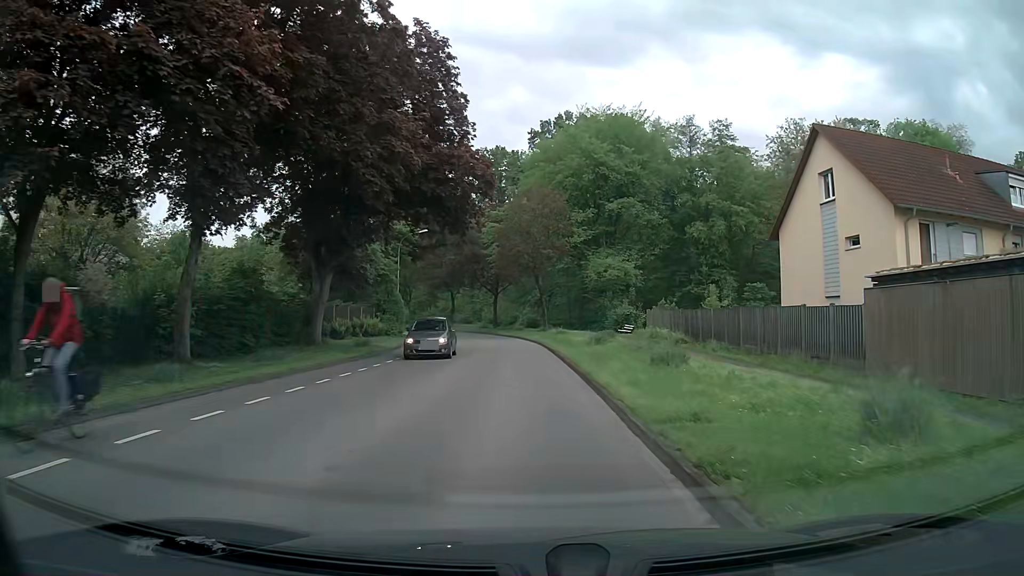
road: tertiary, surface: asphalt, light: Day
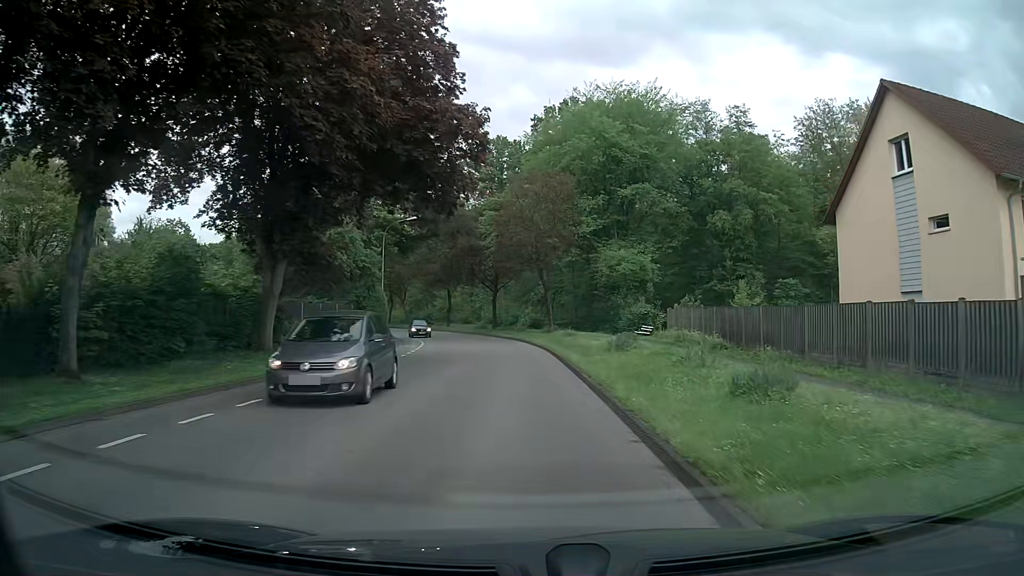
(0.0, +6.5) m; 0°
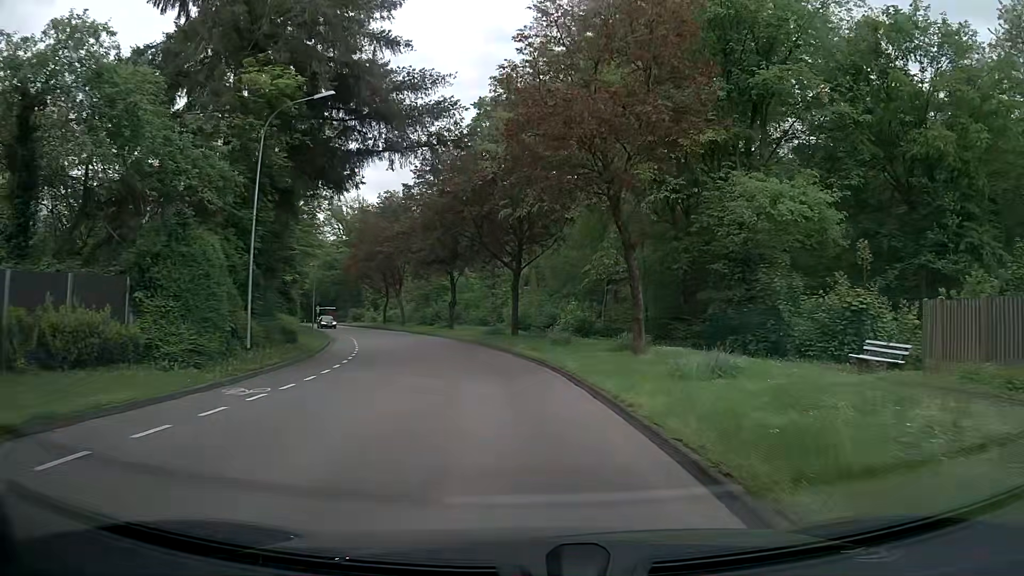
(-0.4, +26.5) m; -3°
(0, +10) (-1, +20) (-3, +30) (-5, +40) (-8, +49) (-11, +59) (-15, +68) (-19, +77) (-24, +86) (-29, +94) m
